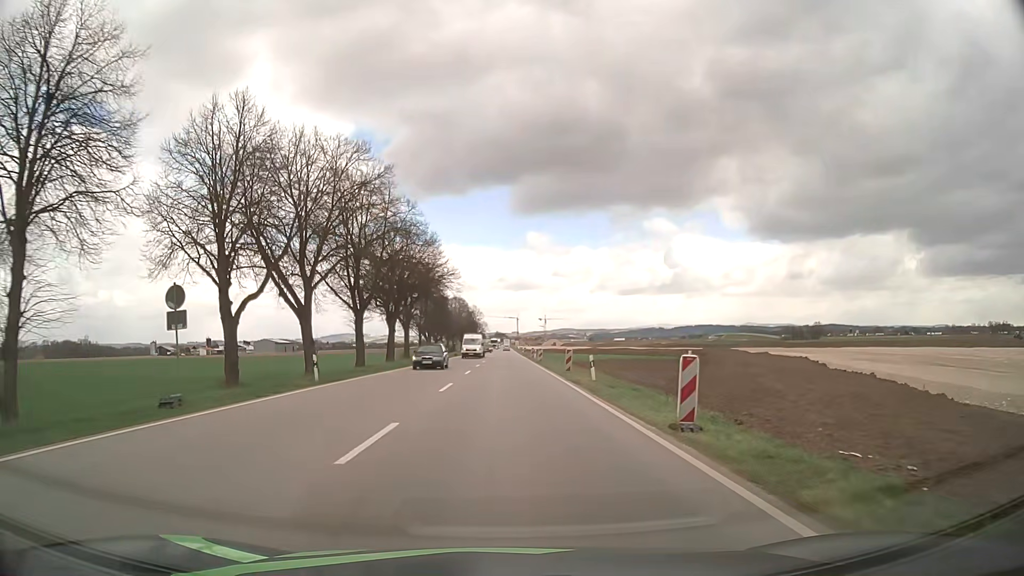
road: unclassified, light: Day
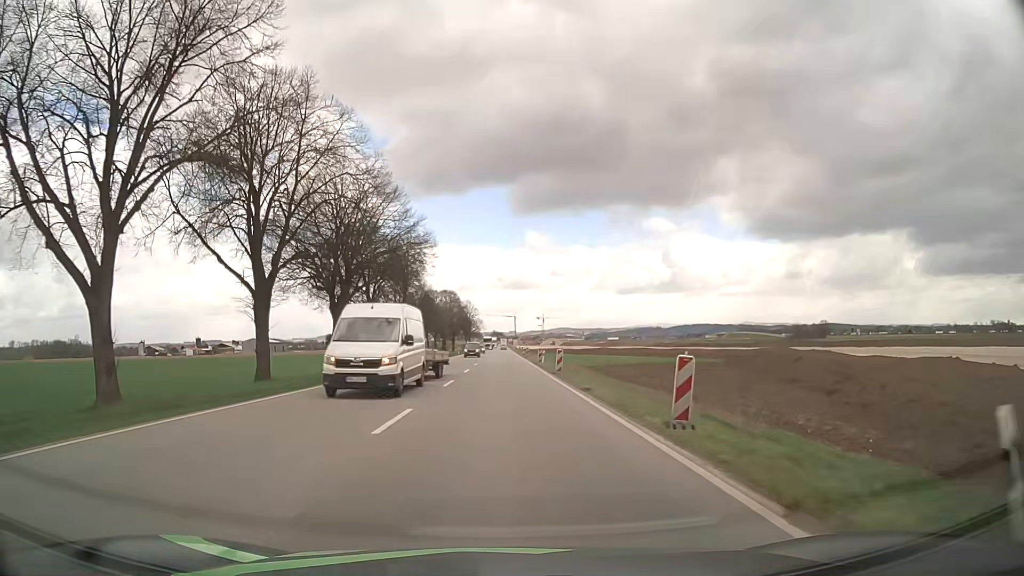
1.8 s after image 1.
(+0.1, +21.3) m; +1°
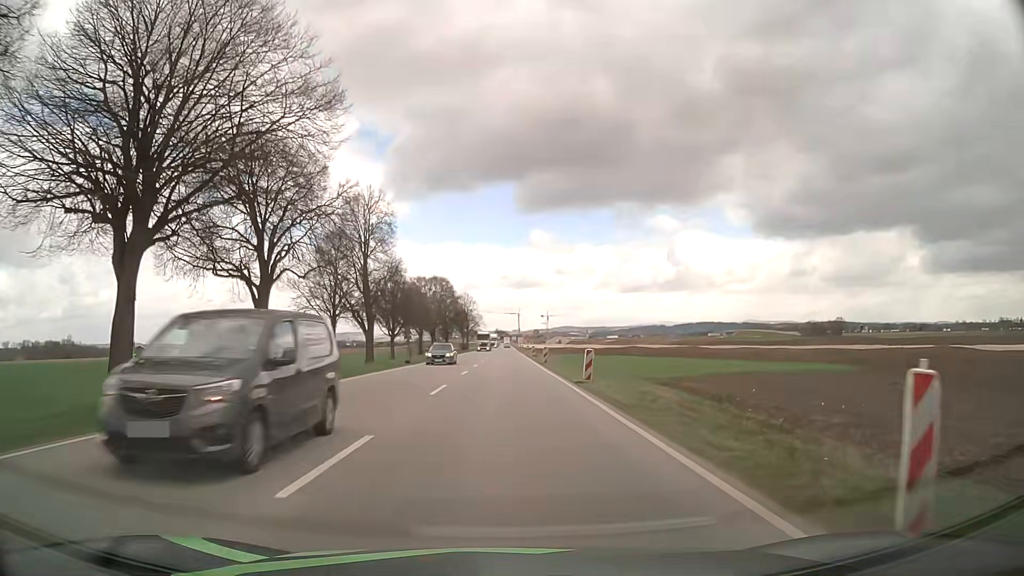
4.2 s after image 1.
(-0.1, +28.4) m; 0°
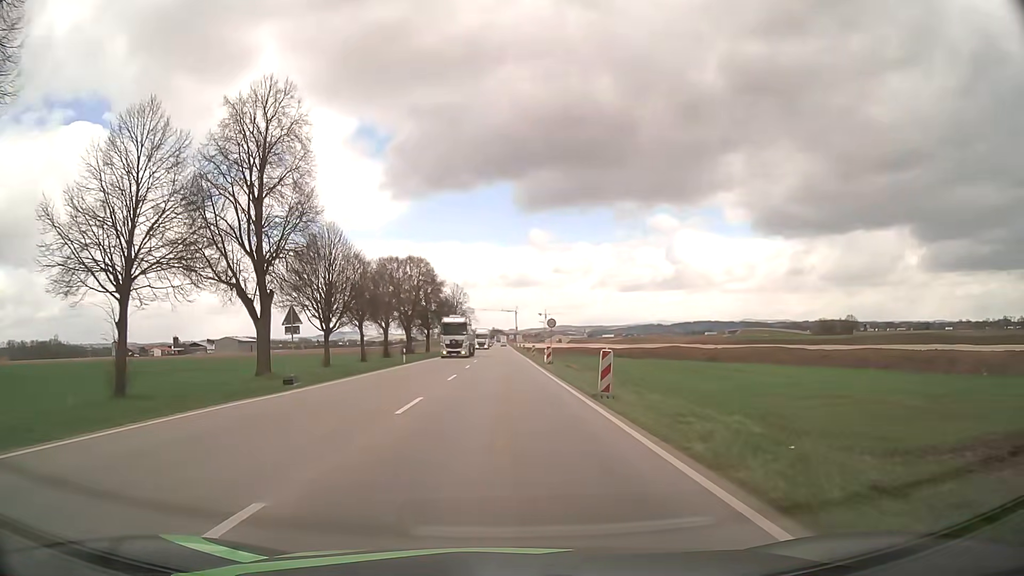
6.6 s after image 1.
(+0.2, +28.4) m; 0°
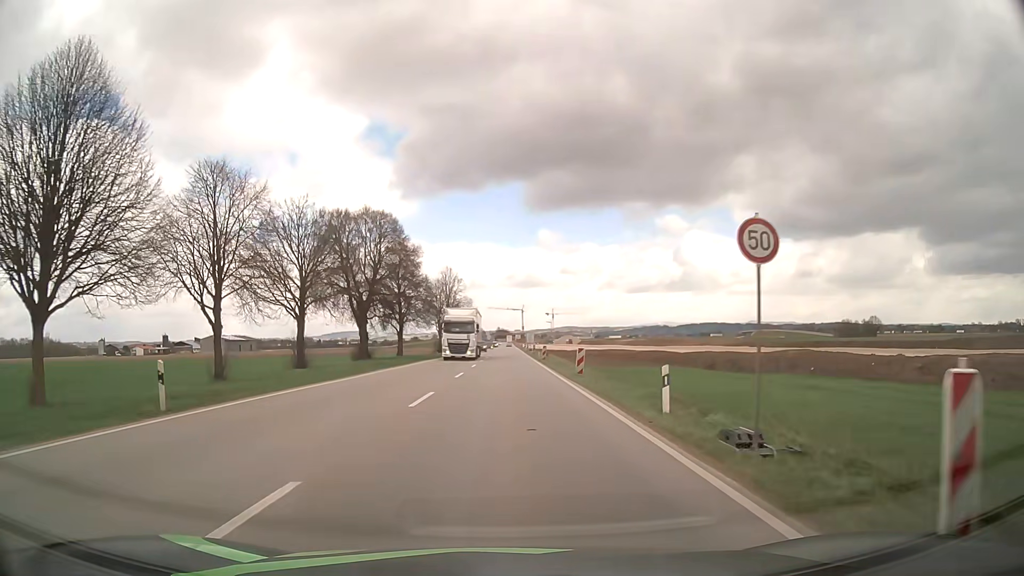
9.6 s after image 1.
(0.0, +35.1) m; 0°
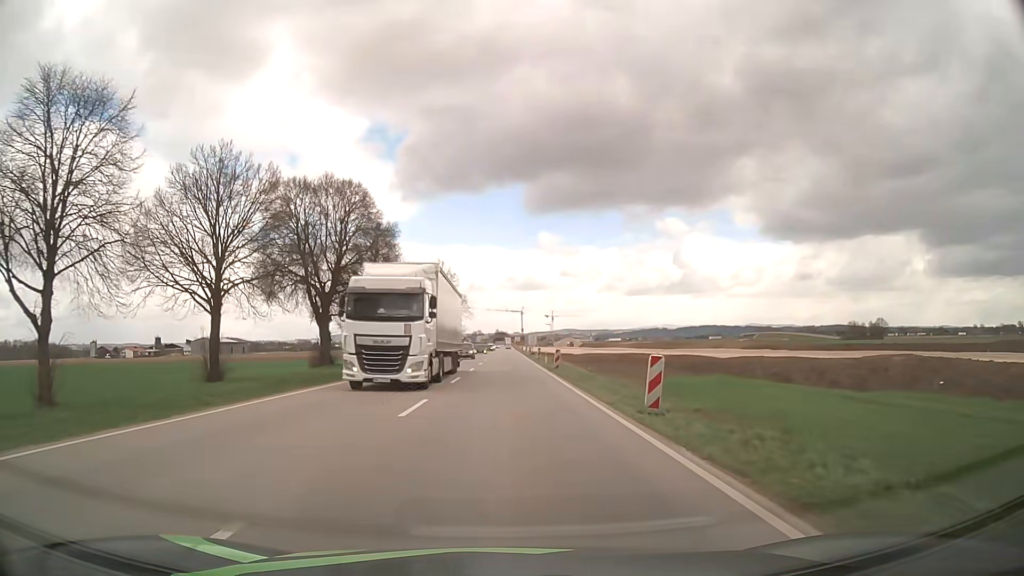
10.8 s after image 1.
(-0.1, +13.6) m; 0°
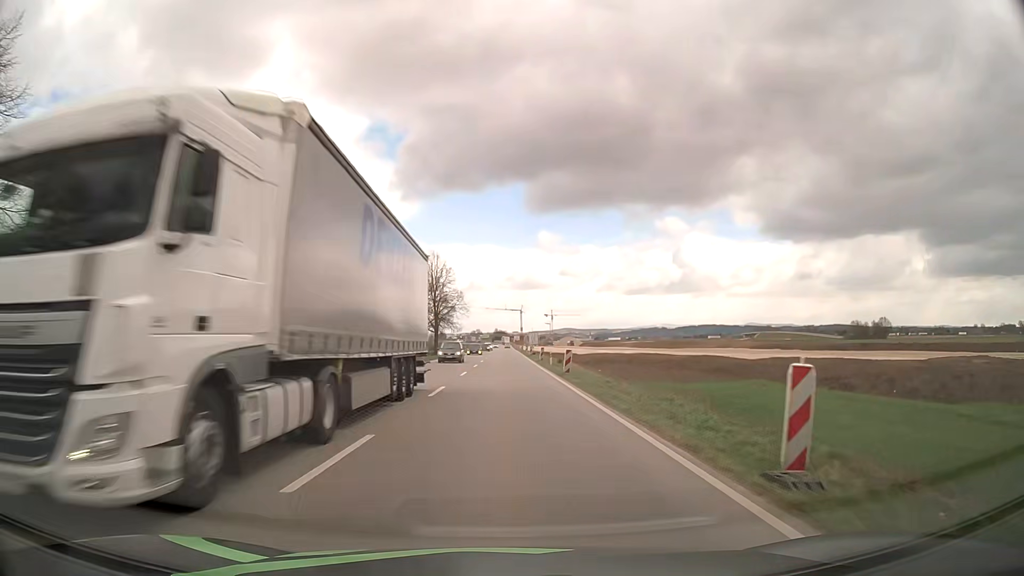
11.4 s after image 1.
(0.0, +6.8) m; 0°
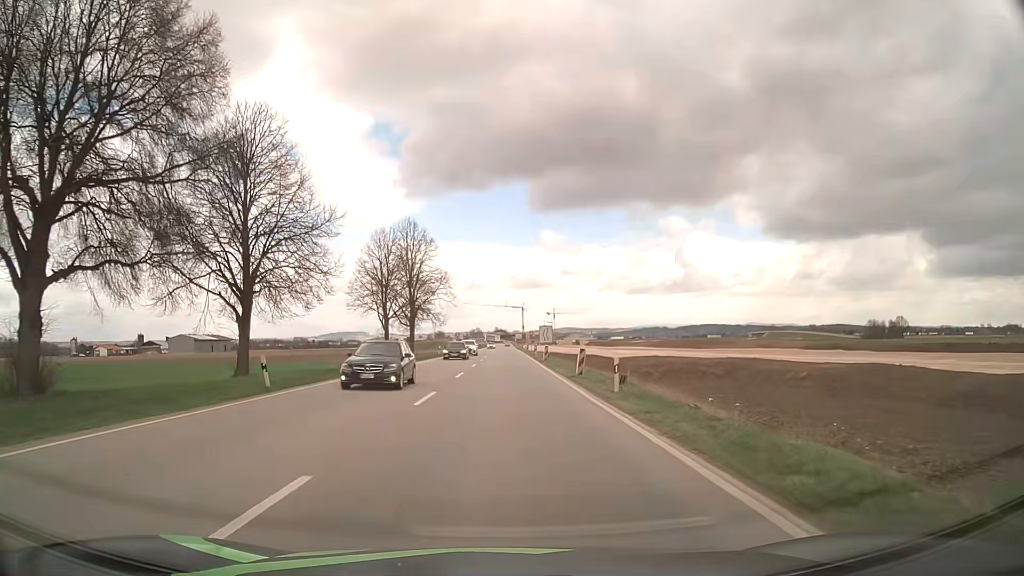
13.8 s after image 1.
(0.0, +27.4) m; 0°
(0, +10) (0, +20) (0, +30) (0, +40) (0, +50) (0, +60) (0, +70) (0, +80) (0, +90) (0, +100) m
